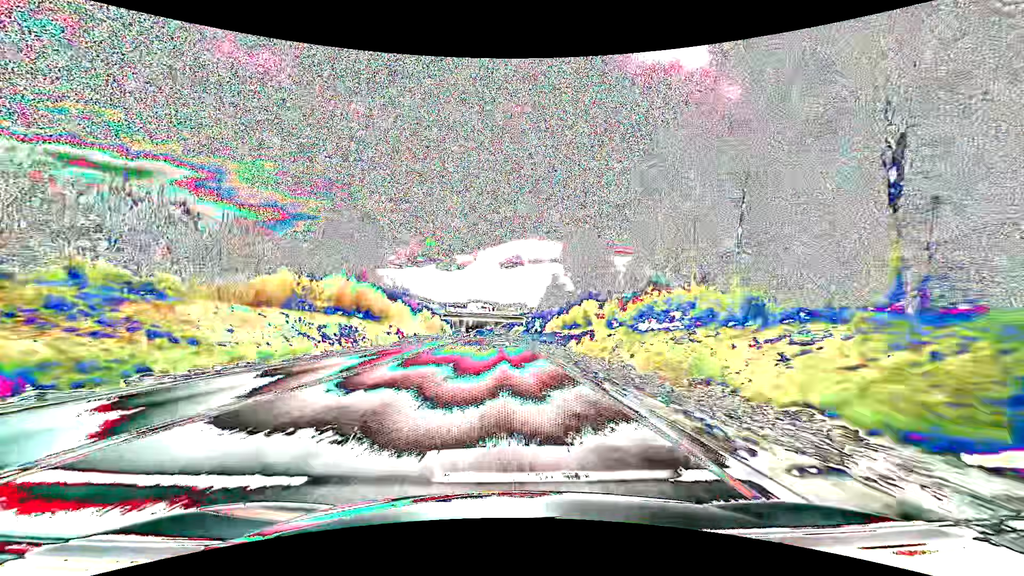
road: primary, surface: asphalt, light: Day
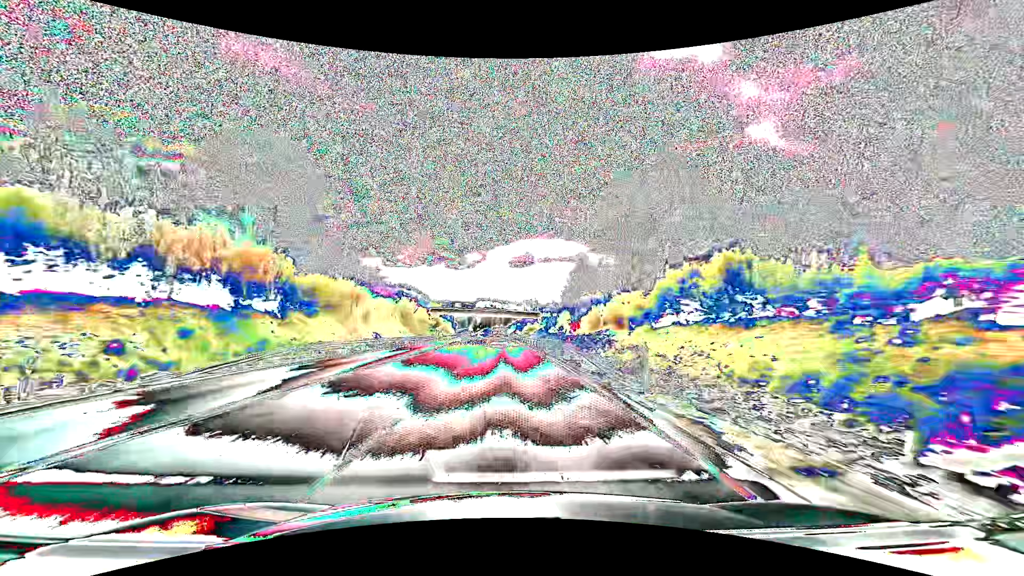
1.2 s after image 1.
(-0.3, +31.0) m; -1°
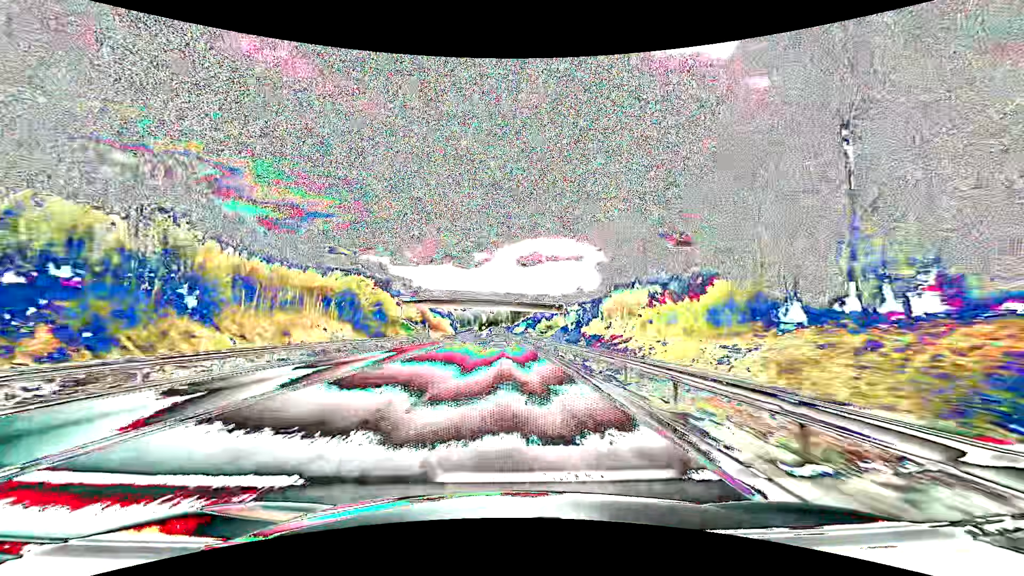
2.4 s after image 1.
(-0.2, +31.2) m; -1°
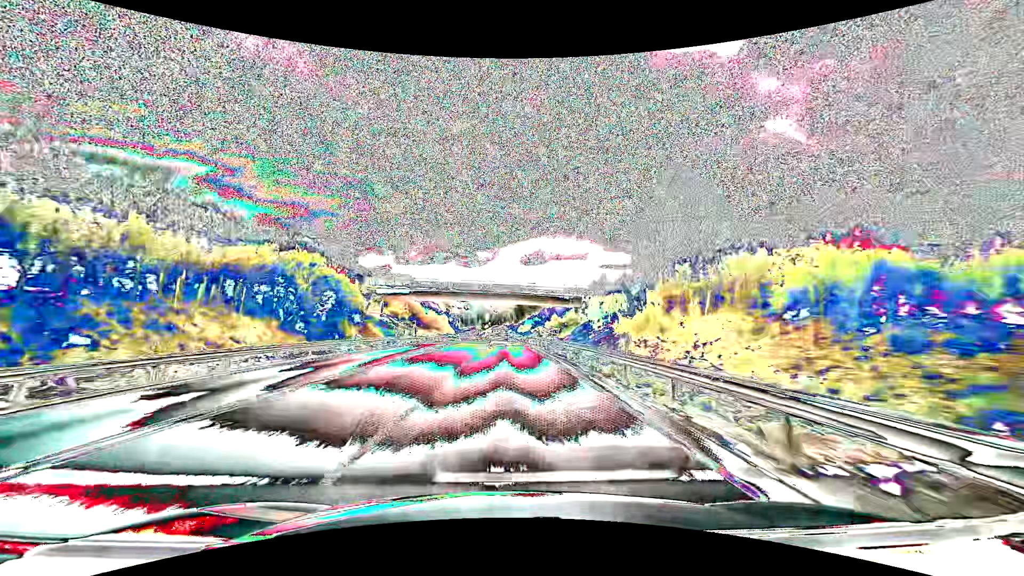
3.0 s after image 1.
(0.0, +15.7) m; 0°
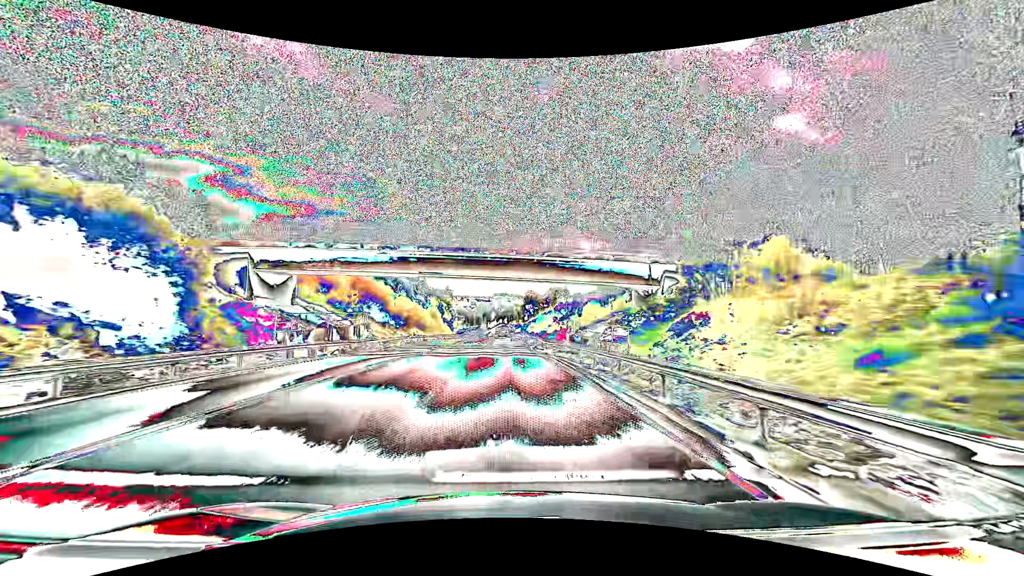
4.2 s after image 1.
(-0.3, +31.4) m; -1°
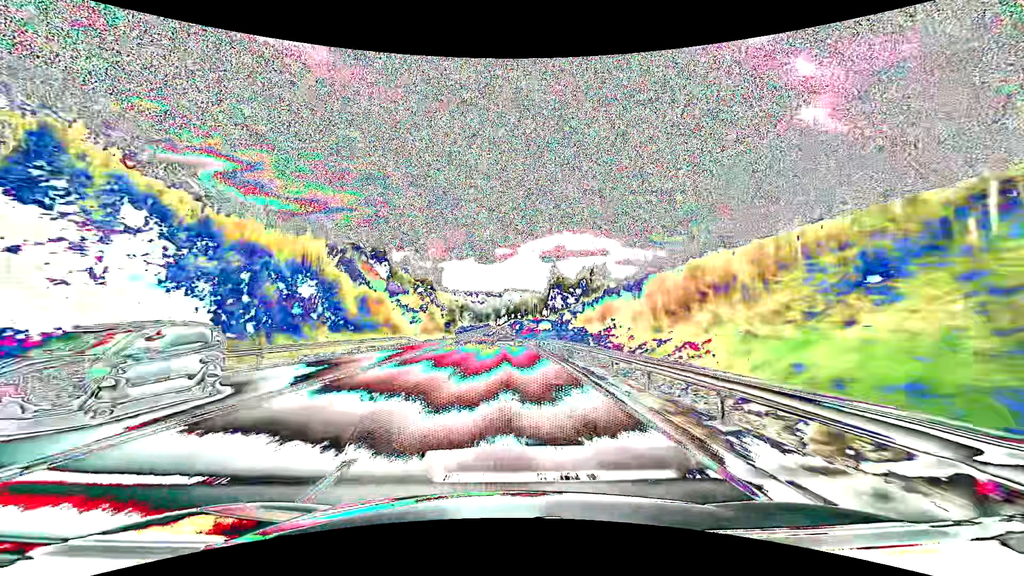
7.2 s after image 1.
(-1.1, +79.2) m; -1°
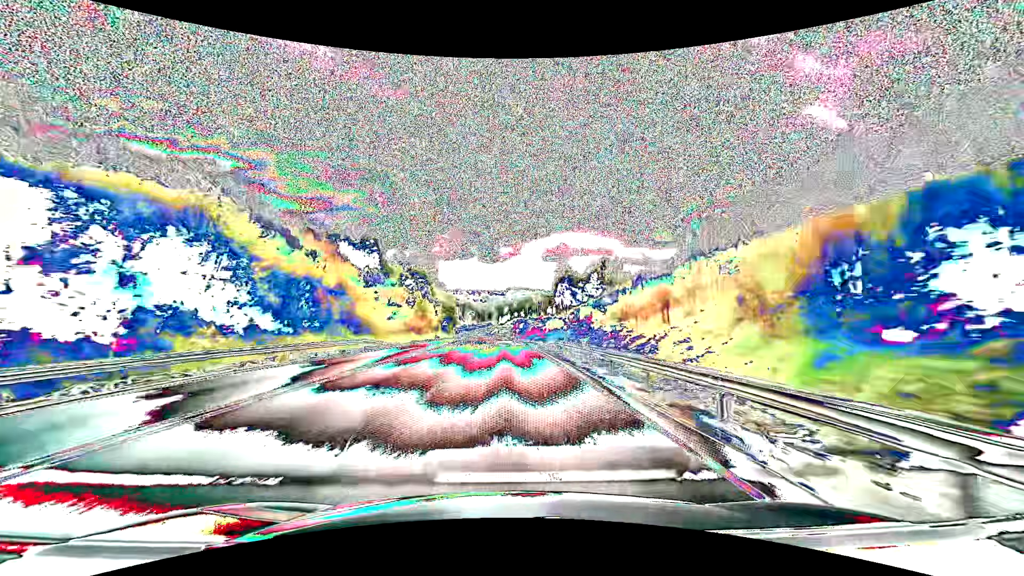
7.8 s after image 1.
(0.0, +15.9) m; 0°
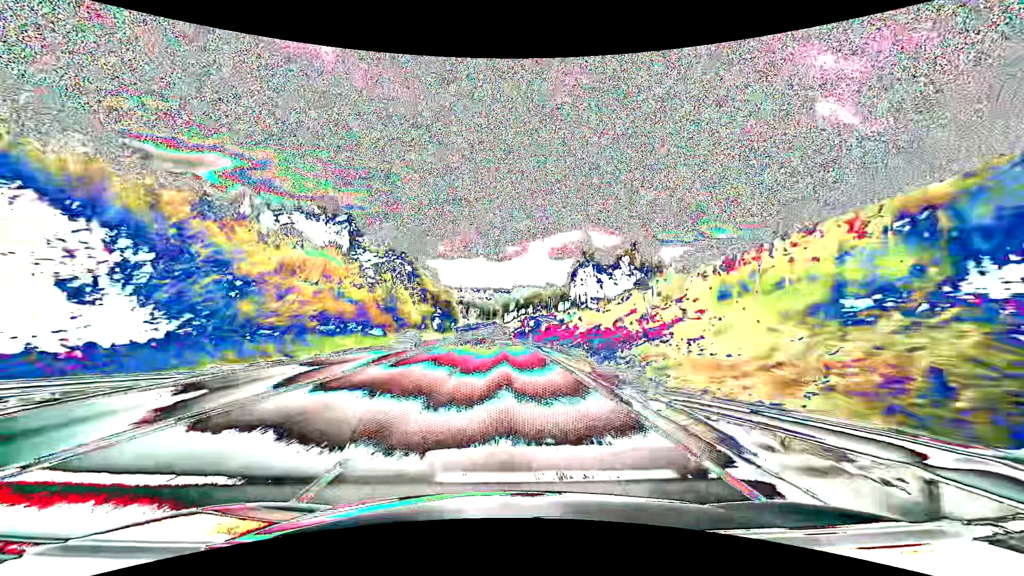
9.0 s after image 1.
(-0.2, +31.8) m; -1°
(0, +10) (0, +20) (0, +30) (0, +40) (0, +50) (-1, +60) (-1, +70) (-1, +80) (-2, +90) (-2, +100) m
